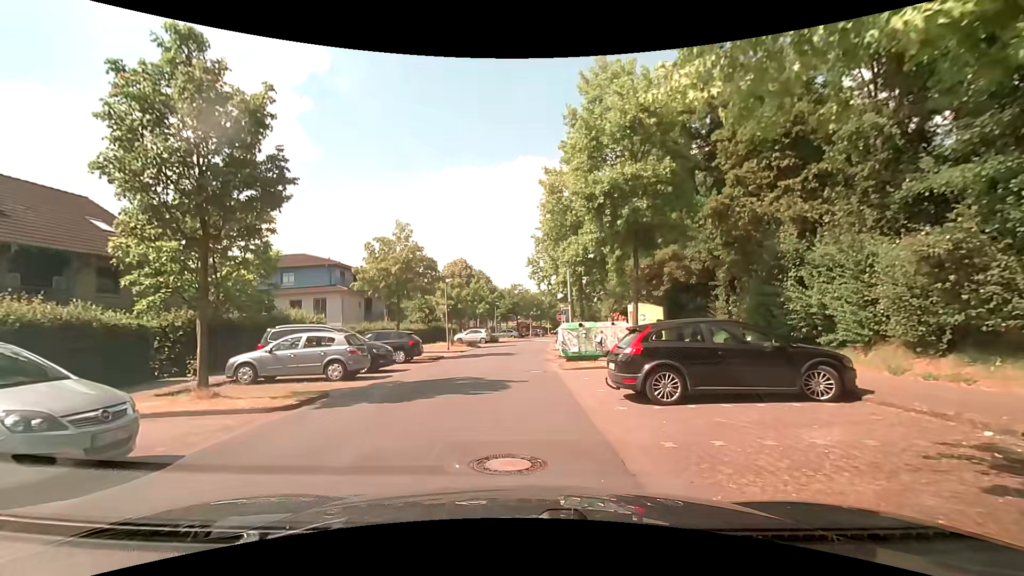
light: Day
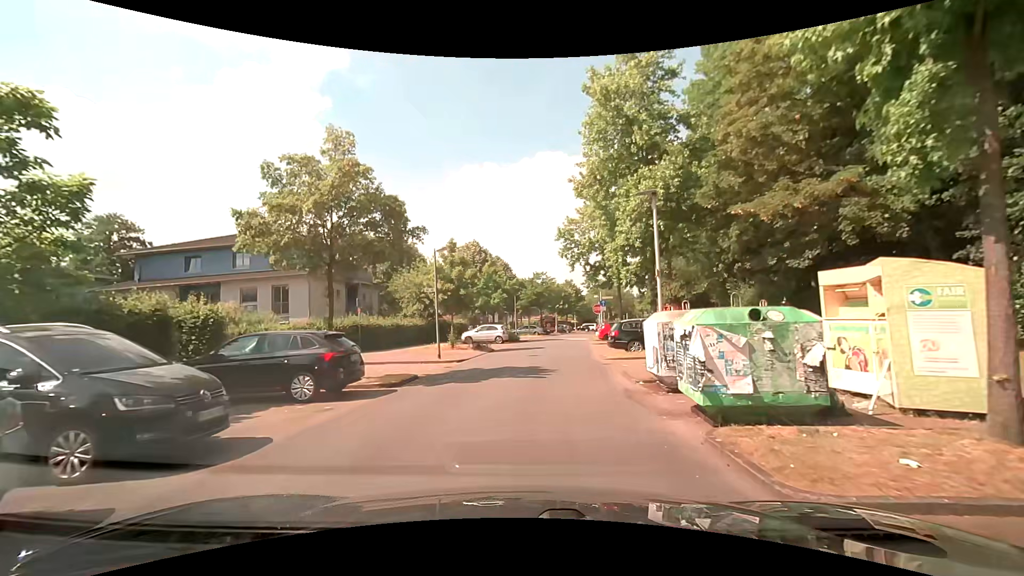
(-0.3, +12.5) m; -2°
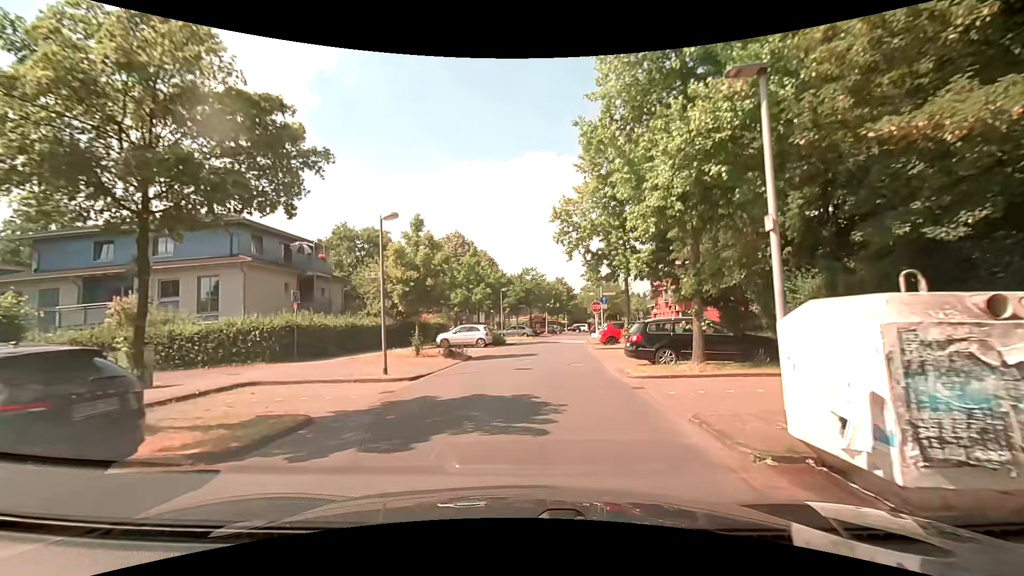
(0.0, +6.4) m; +1°
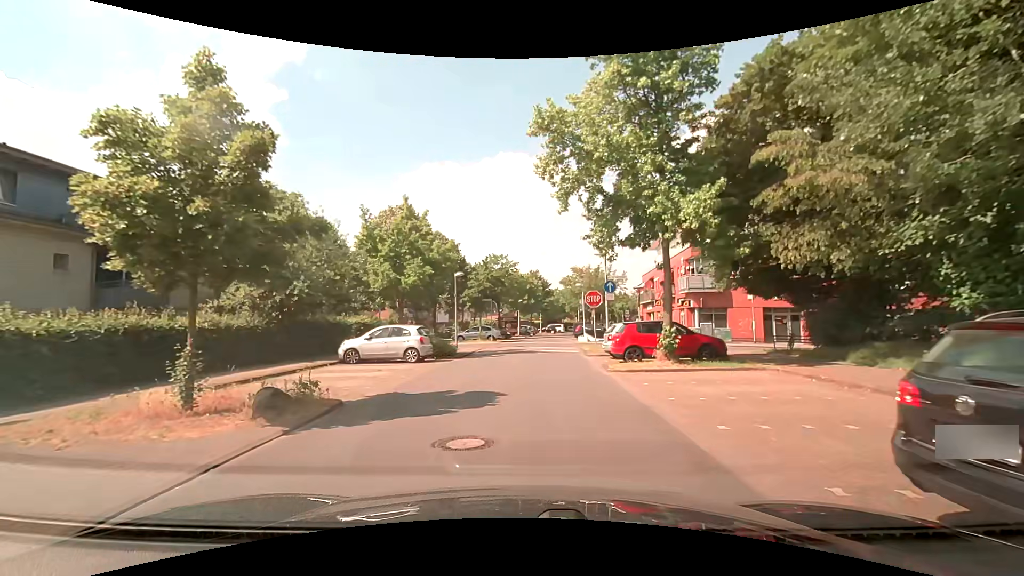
(+0.4, +13.3) m; +3°
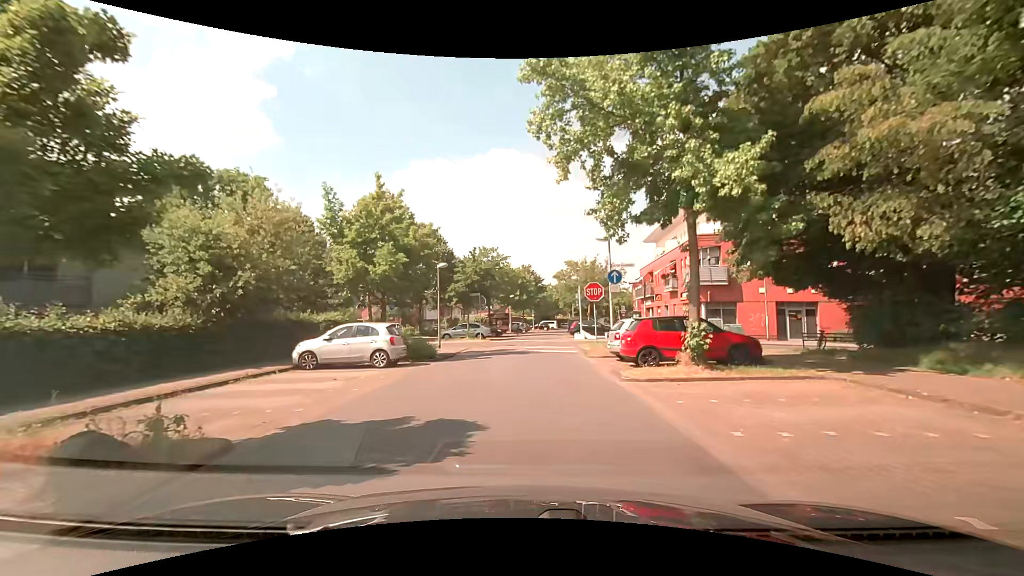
(0.0, +3.3) m; +1°
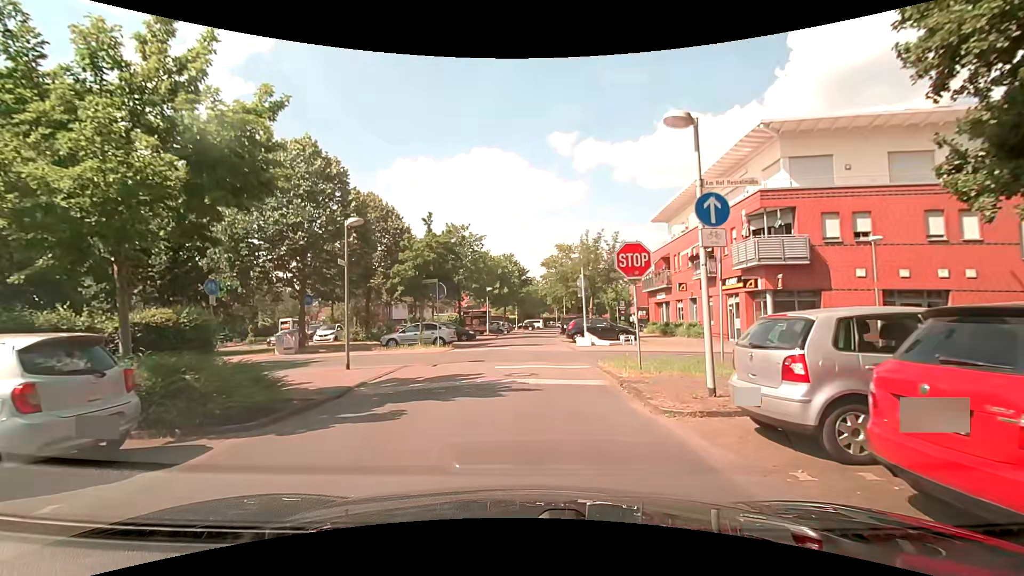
(+0.2, +11.8) m; +1°
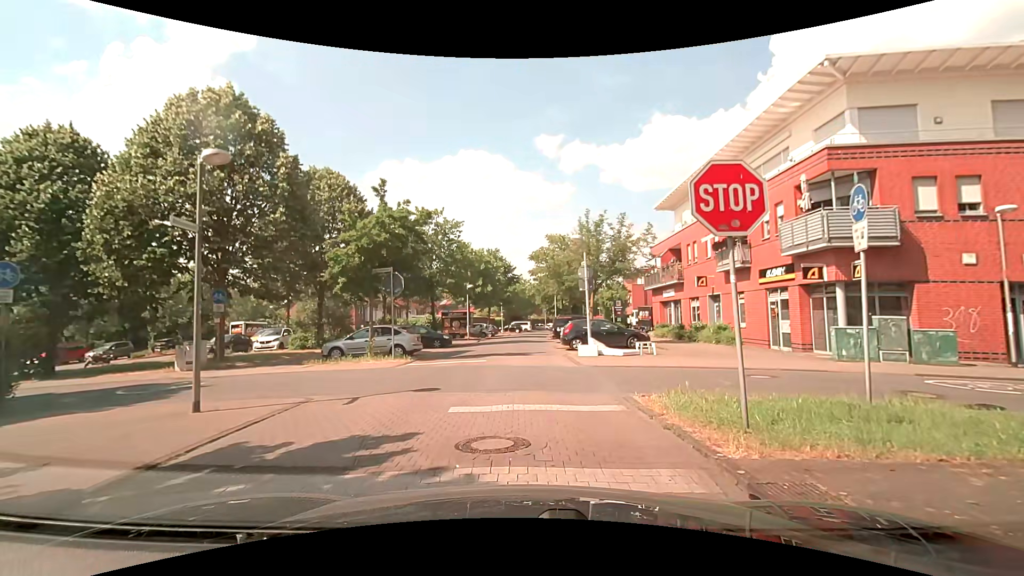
(+0.1, +6.3) m; +1°
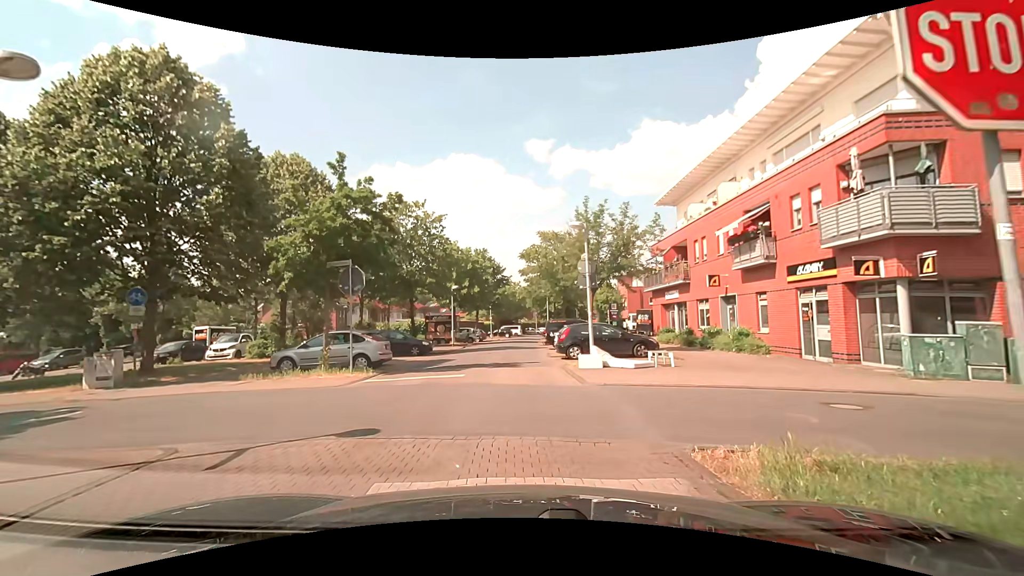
(+0.1, +3.4) m; +2°
